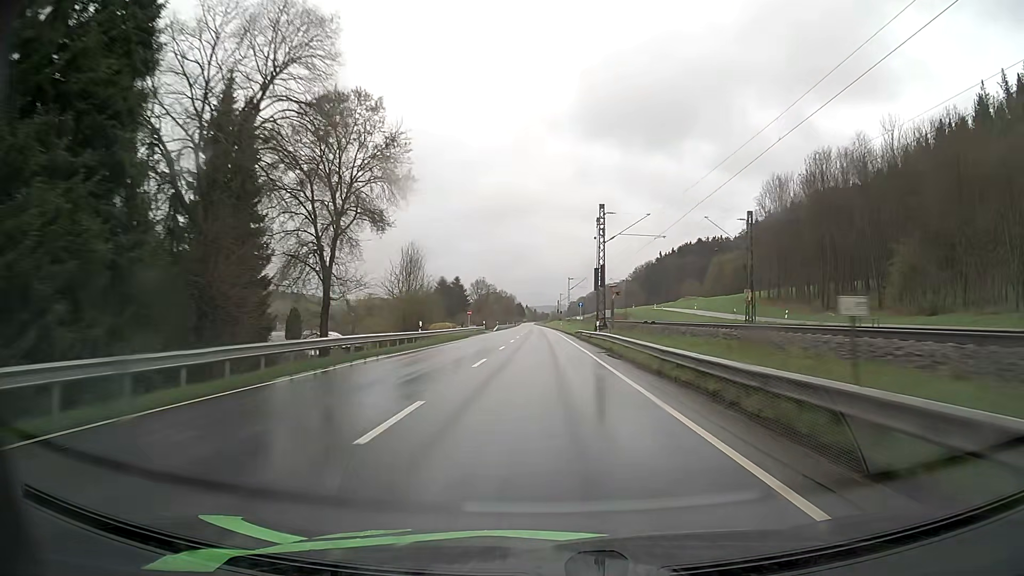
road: primary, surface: asphalt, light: Day
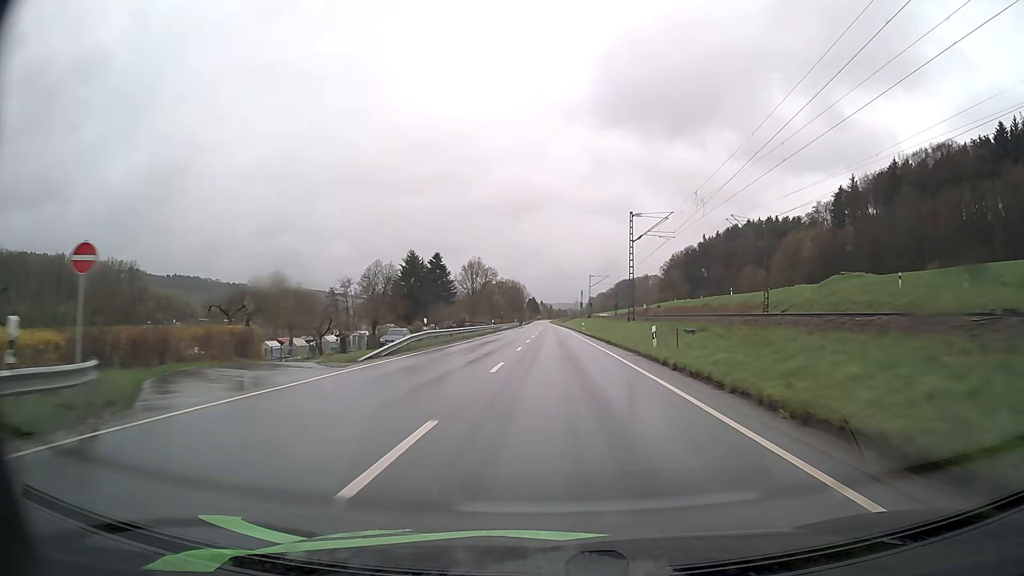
(-1.2, +75.7) m; -2°
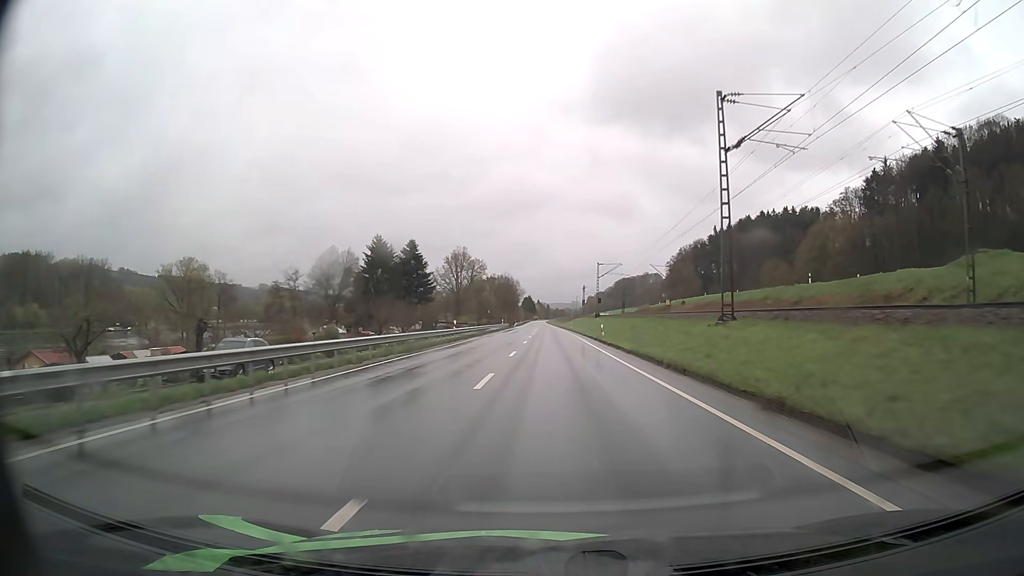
(+0.1, +28.4) m; 0°
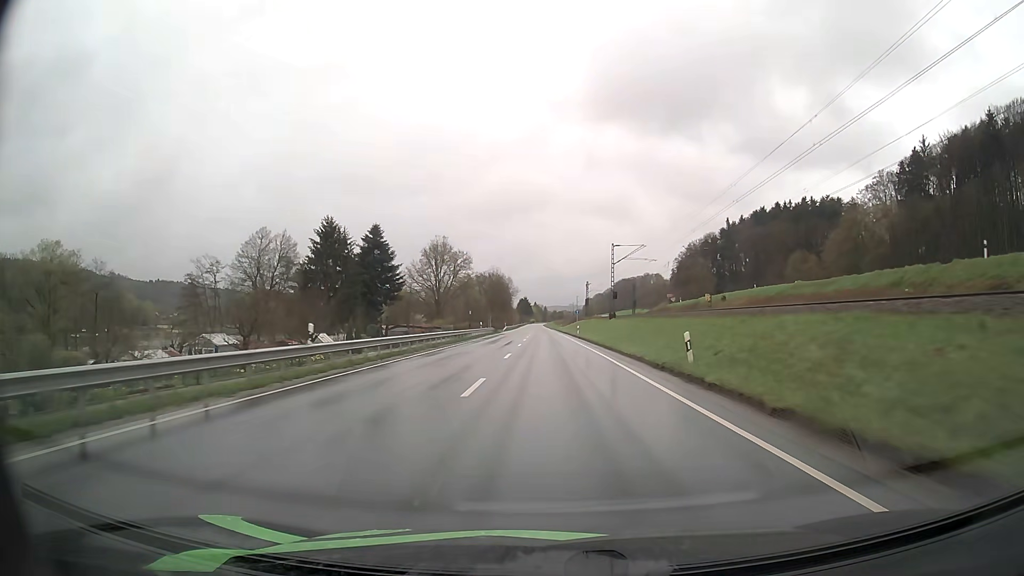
(+0.1, +28.0) m; 0°
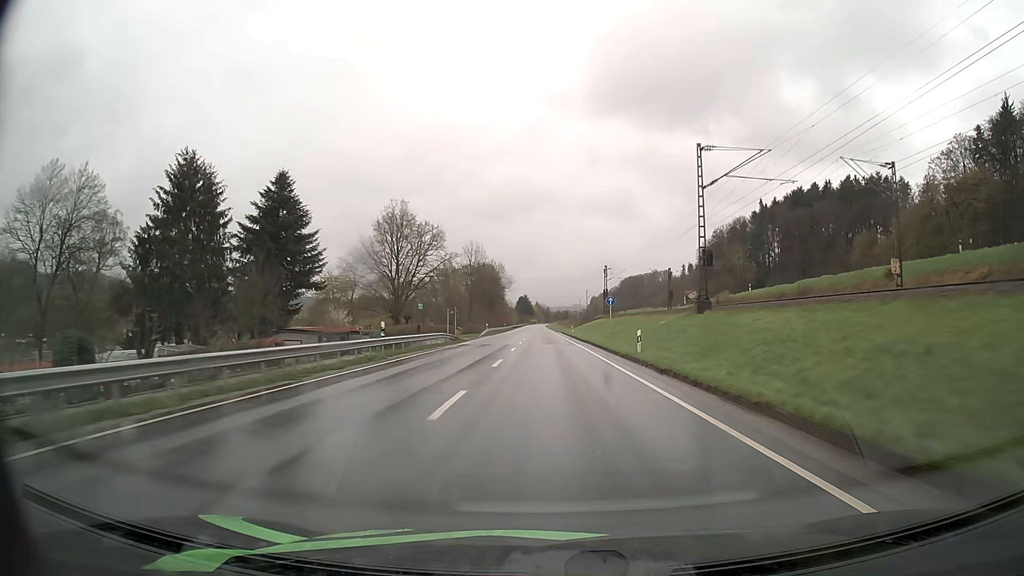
(-0.2, +43.5) m; 0°
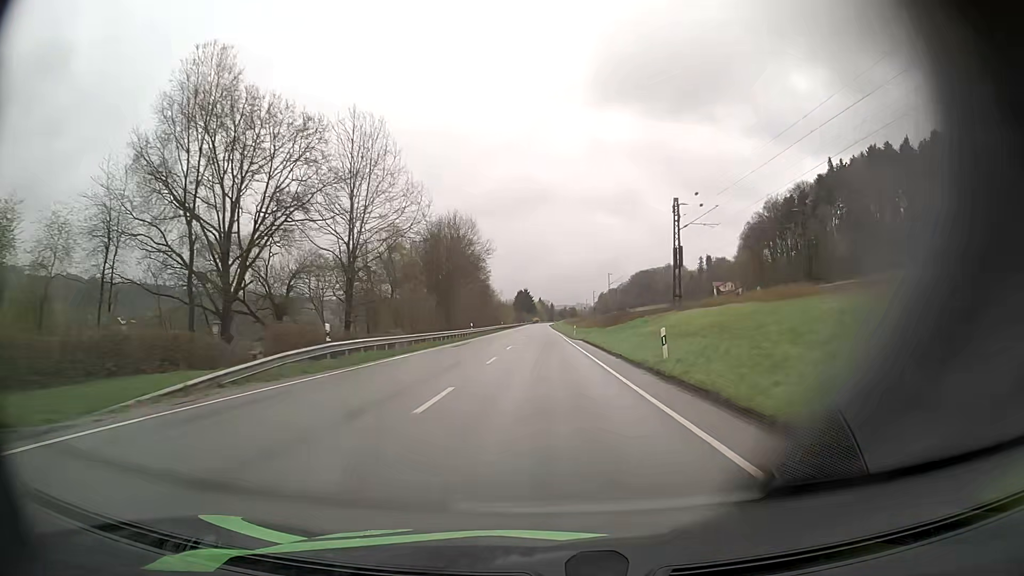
(-0.2, +60.6) m; 0°
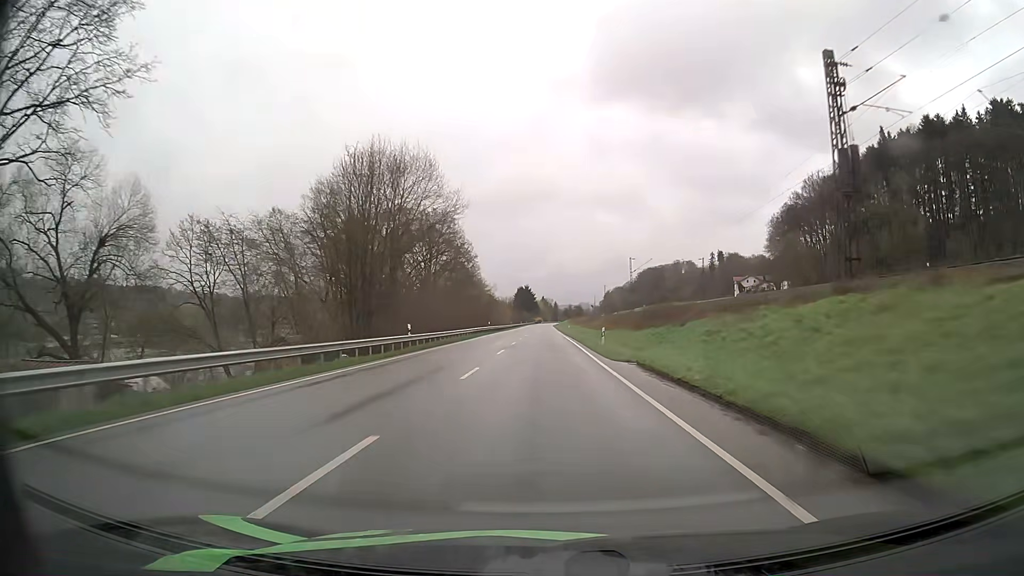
(-0.1, +30.9) m; 0°
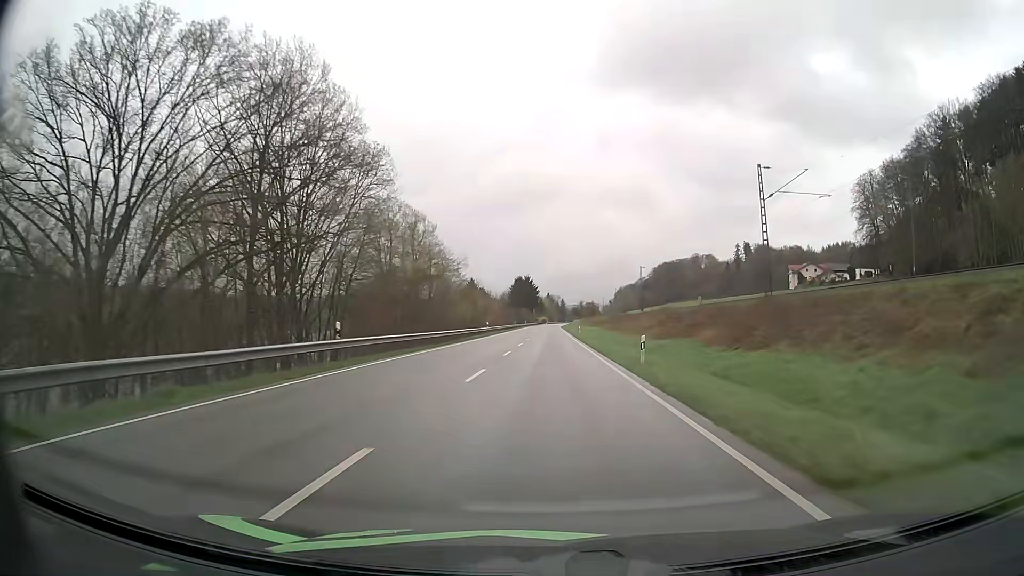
(-0.4, +62.3) m; -1°
(0, +10) (0, +20) (0, +30) (0, +40) (0, +50) (0, +60) (0, +70) (0, +80) (0, +90) (0, +100) m
